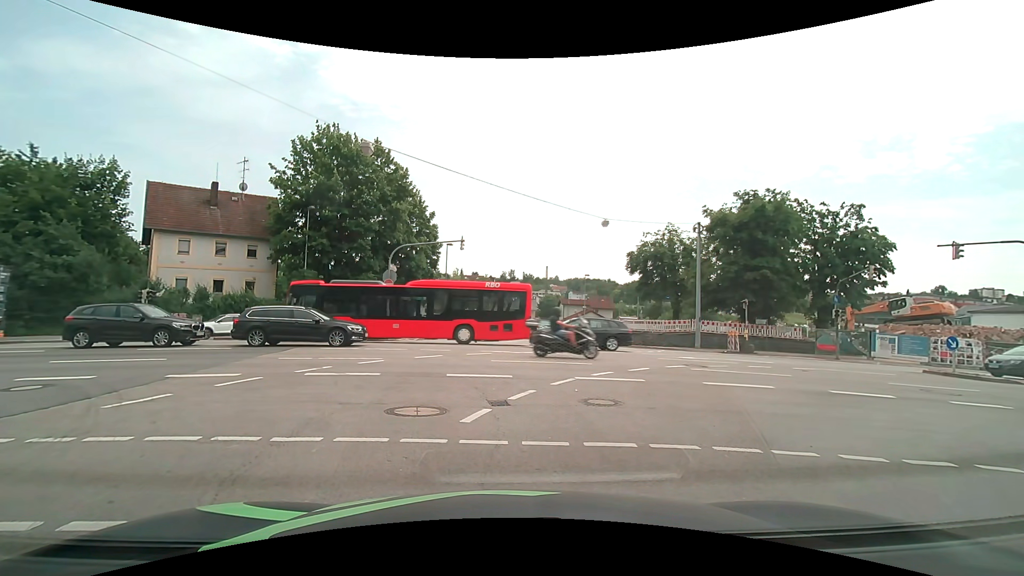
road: unclassified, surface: asphalt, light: Day
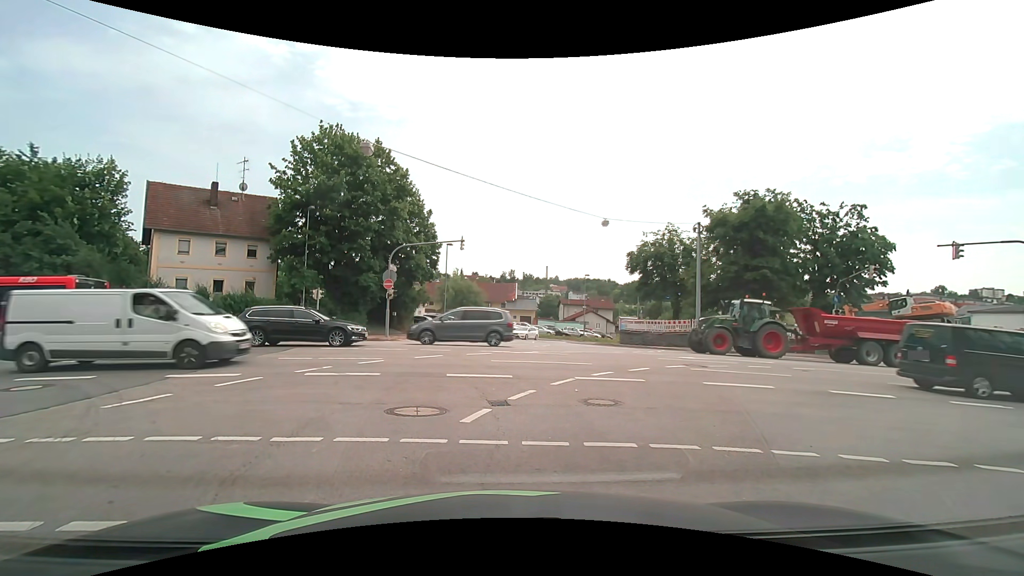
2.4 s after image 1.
(0.0, 0.0) m; 0°
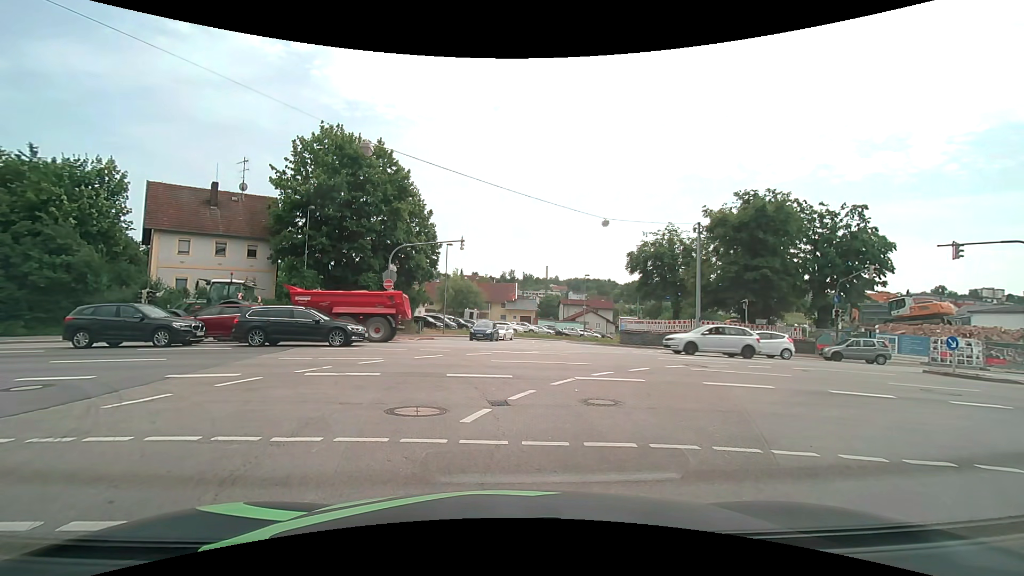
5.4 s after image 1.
(0.0, 0.0) m; 0°
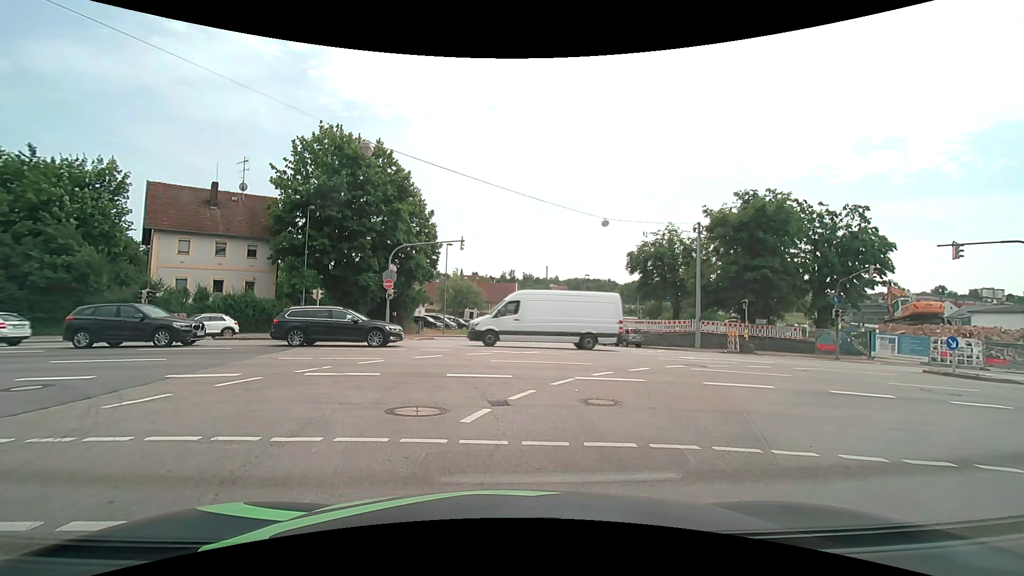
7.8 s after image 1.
(0.0, 0.0) m; 0°
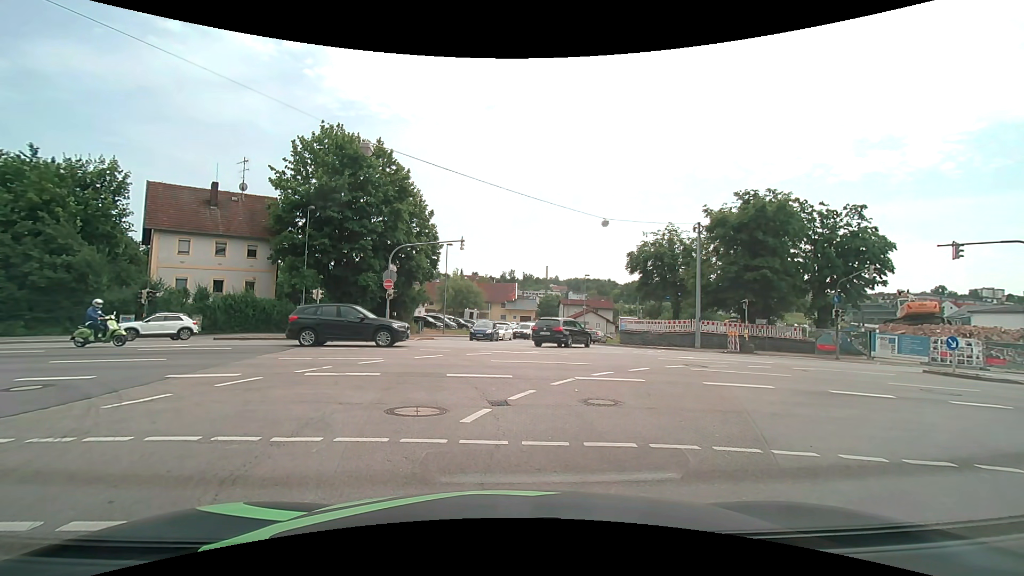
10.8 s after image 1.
(0.0, 0.0) m; 0°
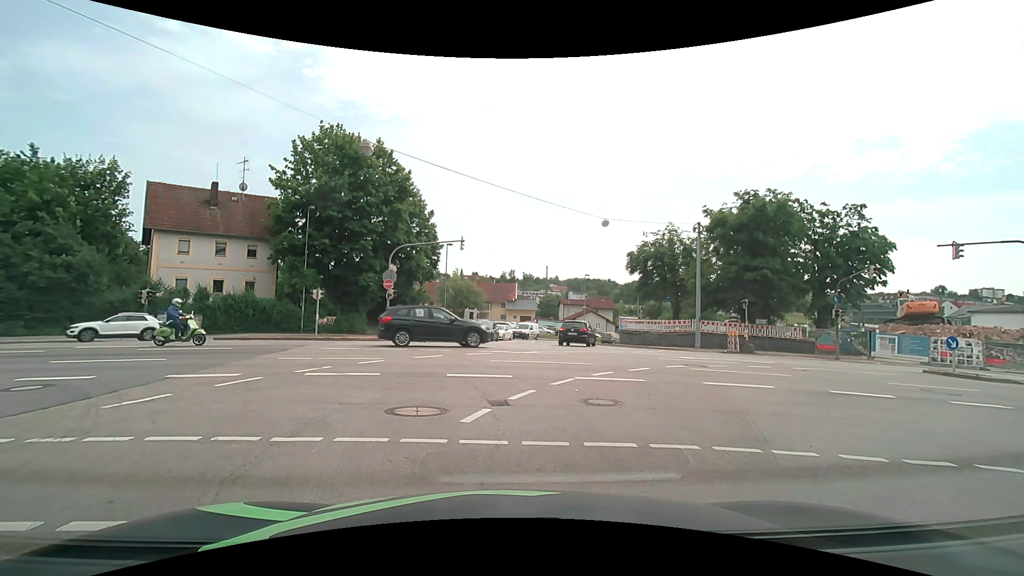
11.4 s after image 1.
(0.0, 0.0) m; 0°
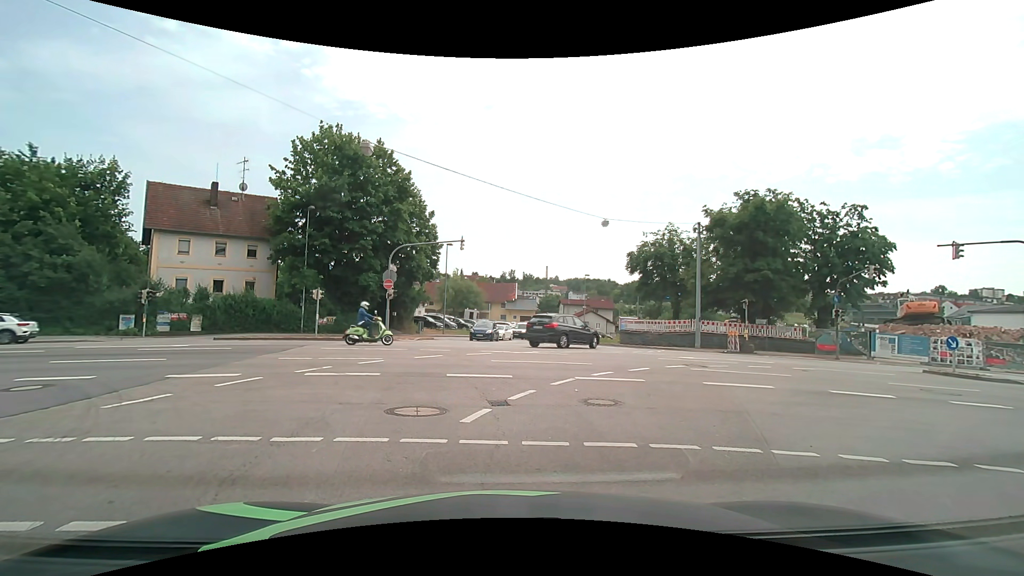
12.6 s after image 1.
(0.0, 0.0) m; 0°
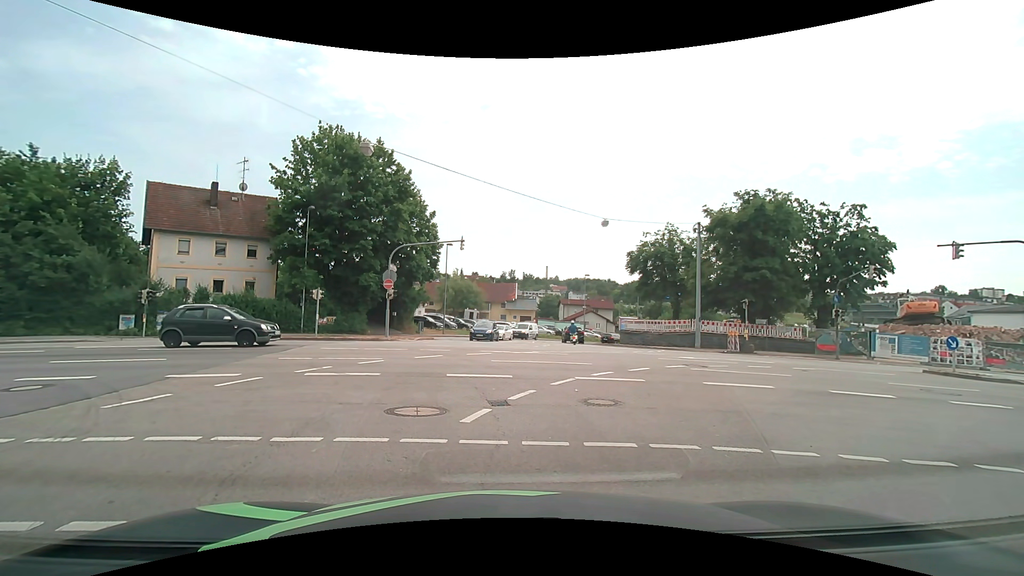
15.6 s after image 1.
(0.0, 0.0) m; 0°
(-1, +10) (-3, +20) (-11, +26) (-21, +26) (-30, +24) (-40, +22) (-50, +20) (-60, +18) (-69, +15) (-79, +13) m
